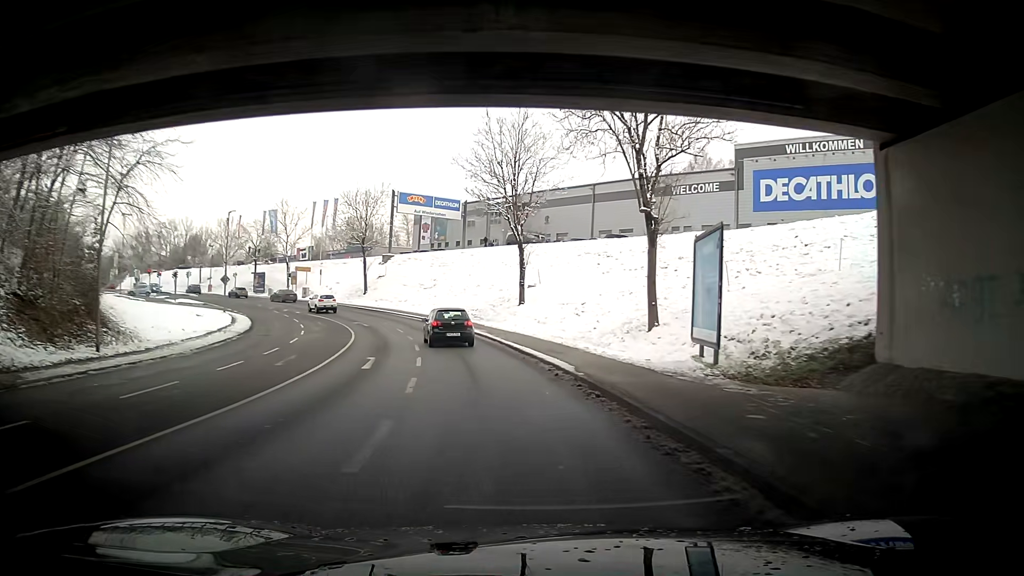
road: tertiary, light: Day
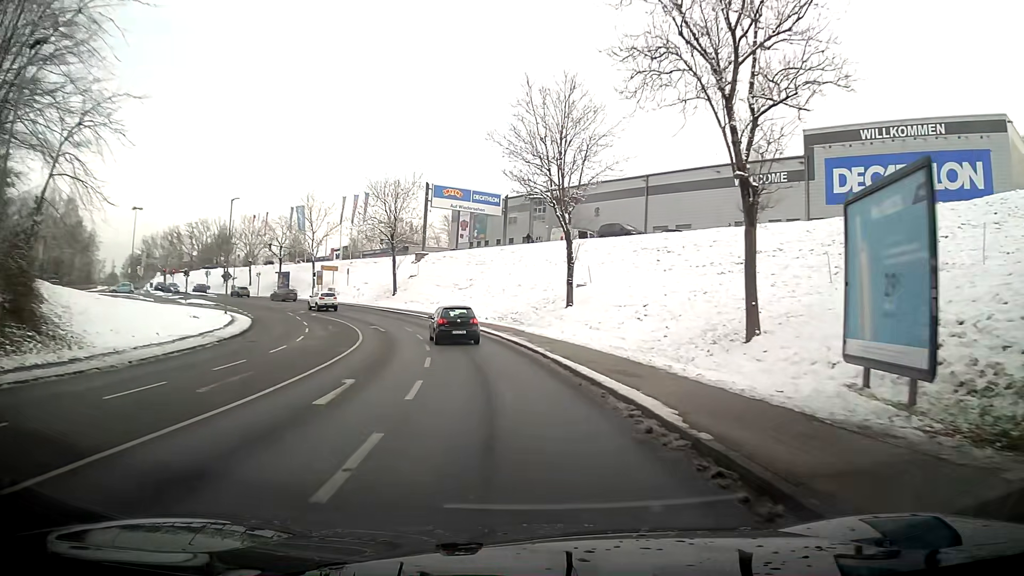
(-0.2, +7.2) m; -4°
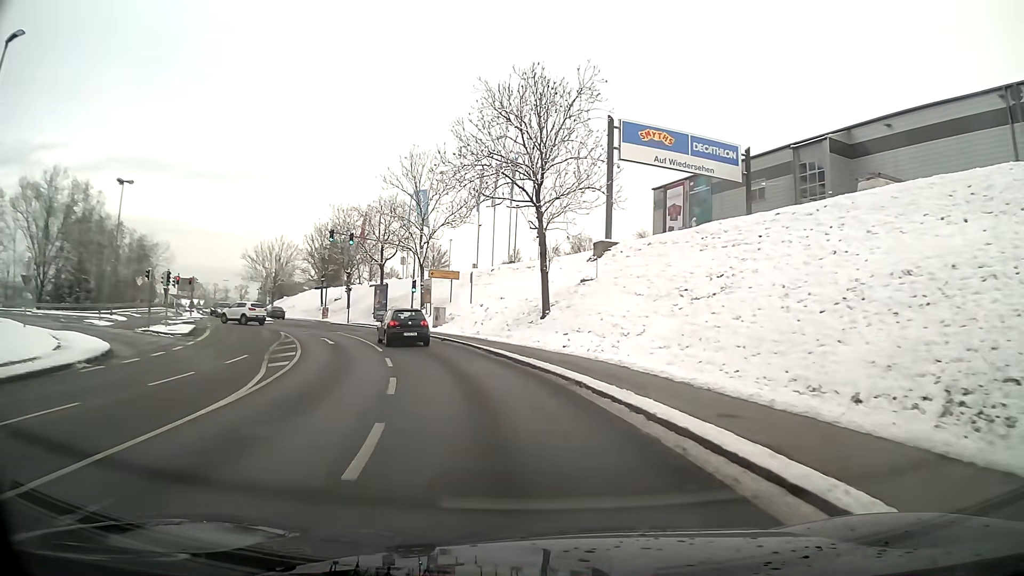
(-6.0, +35.4) m; -19°
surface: asphalt
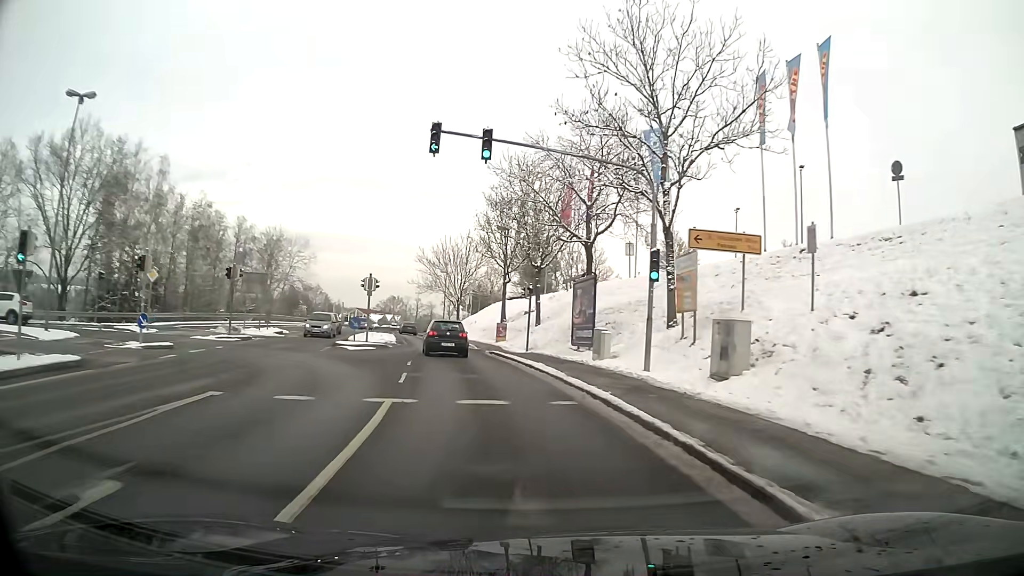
(-4.8, +27.9) m; -20°
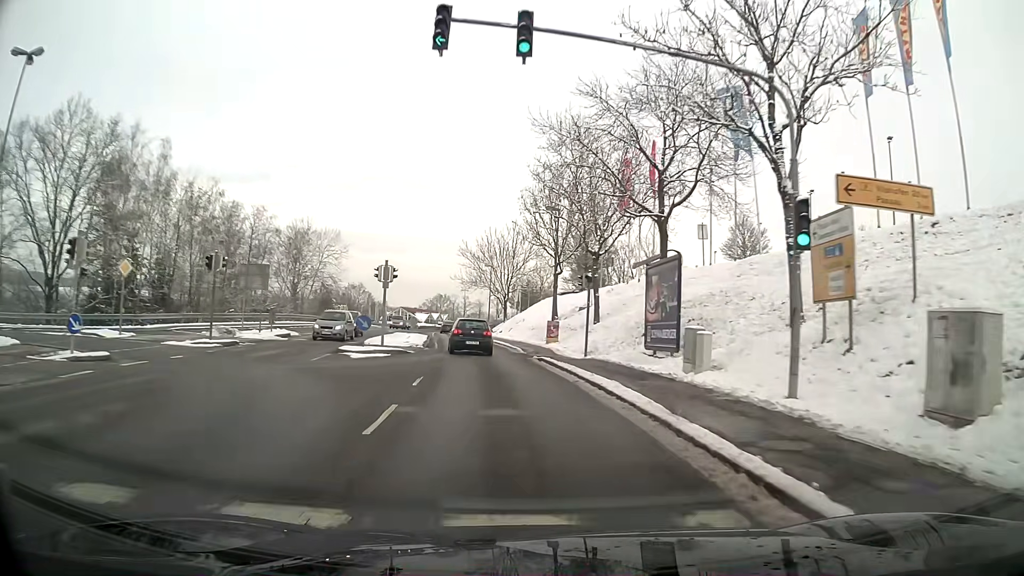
(-0.2, +7.1) m; -3°
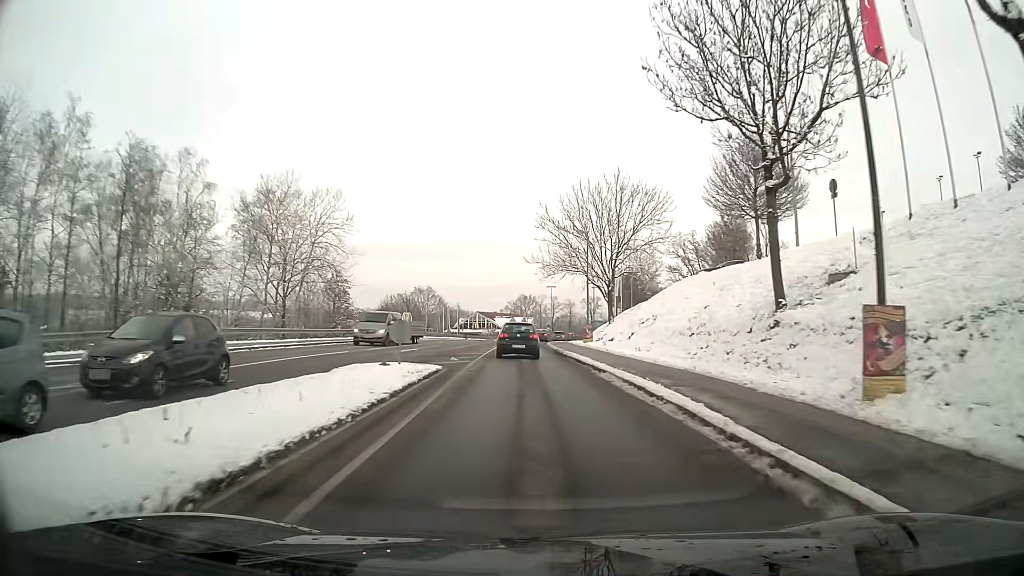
(-2.1, +29.1) m; -7°
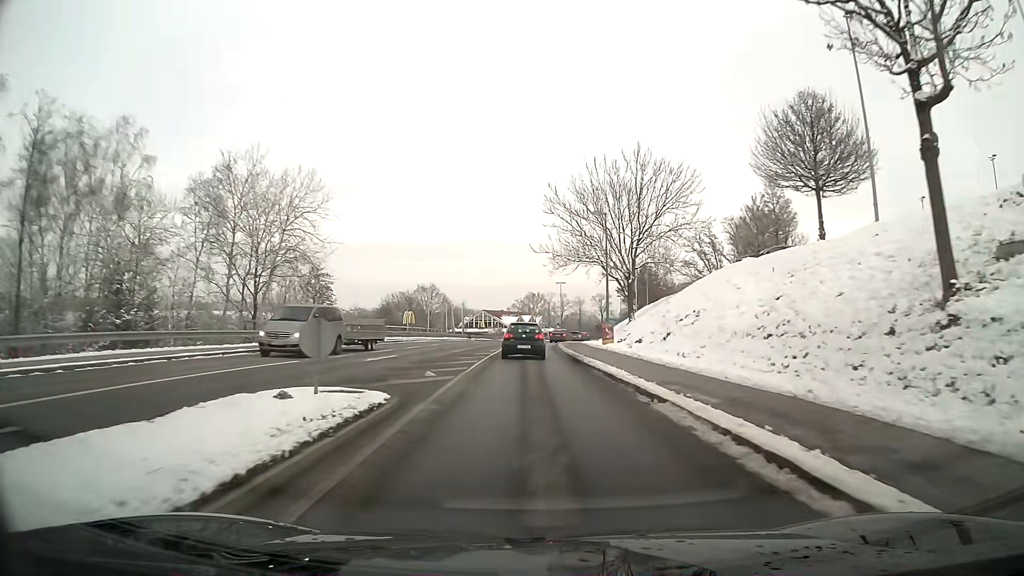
(0.0, +7.4) m; -1°
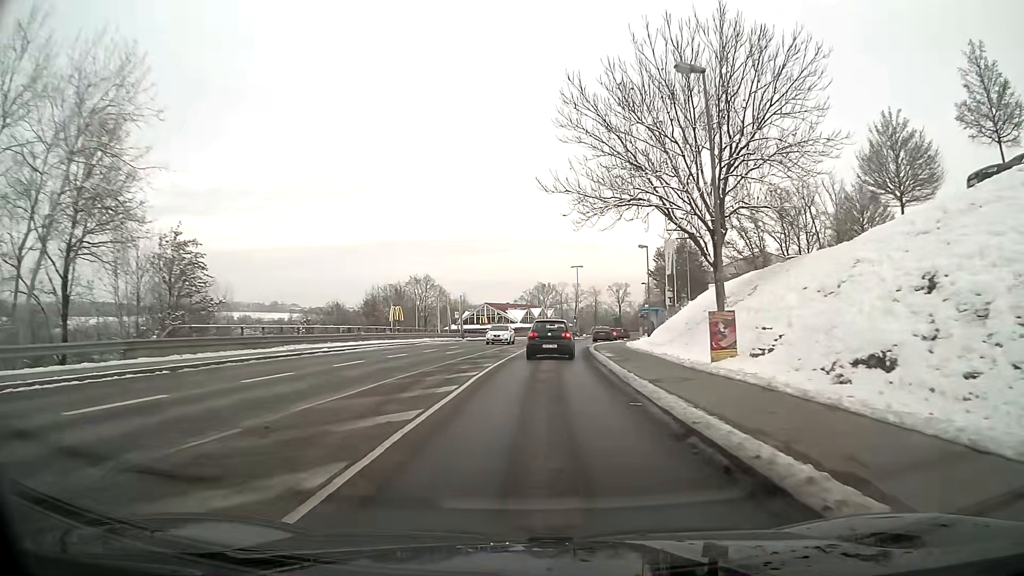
(-0.2, +22.1) m; 0°
